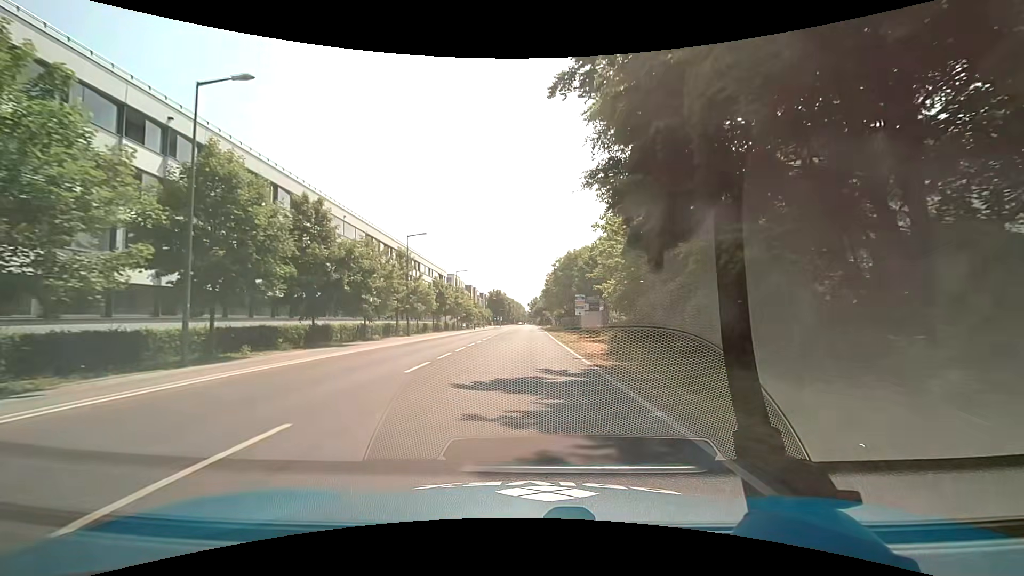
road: secondary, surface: asphalt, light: Day
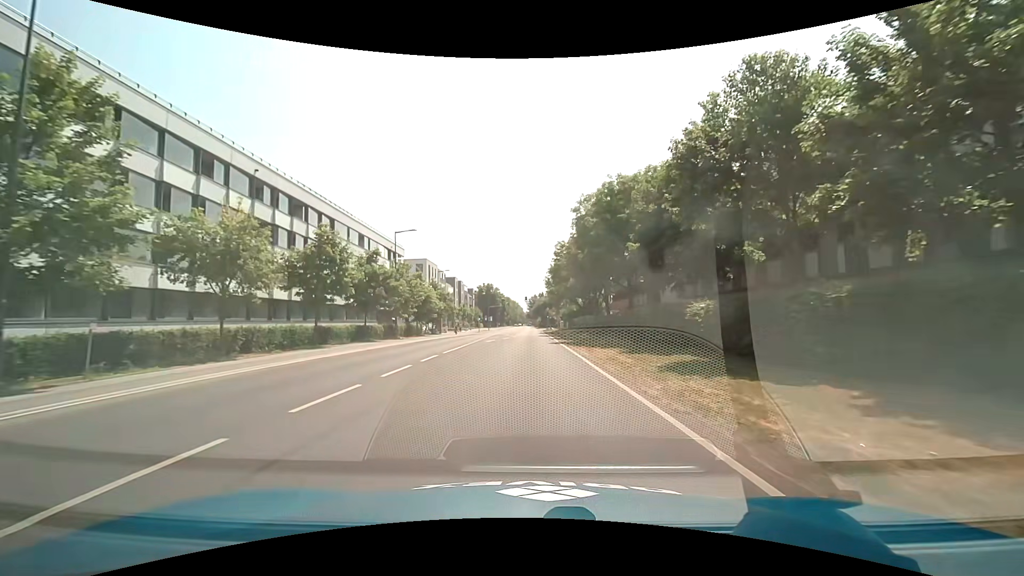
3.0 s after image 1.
(+0.1, +39.0) m; 0°
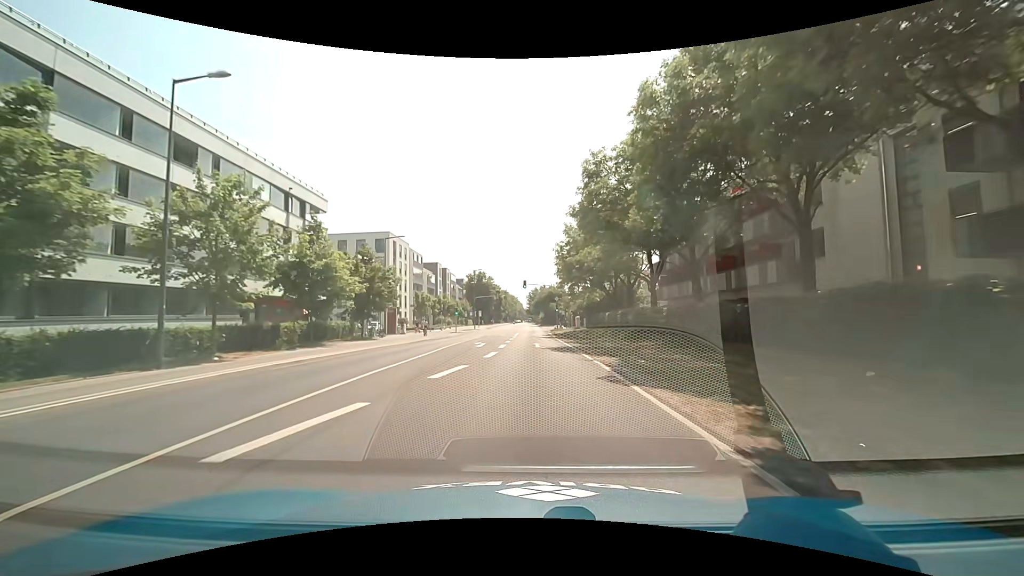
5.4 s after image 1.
(+0.2, +30.6) m; 0°
(0, +10) (0, +20) (0, +30) (0, +40) (0, +50) (+1, +60) (+1, +70) (+1, +80) (+1, +90) (+1, +100) m
